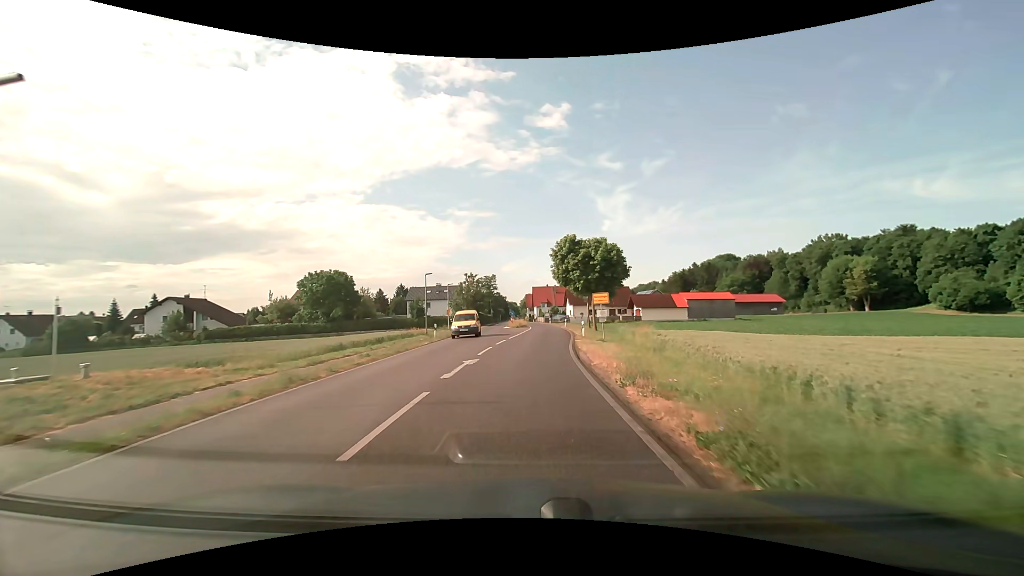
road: tertiary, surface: asphalt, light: Day
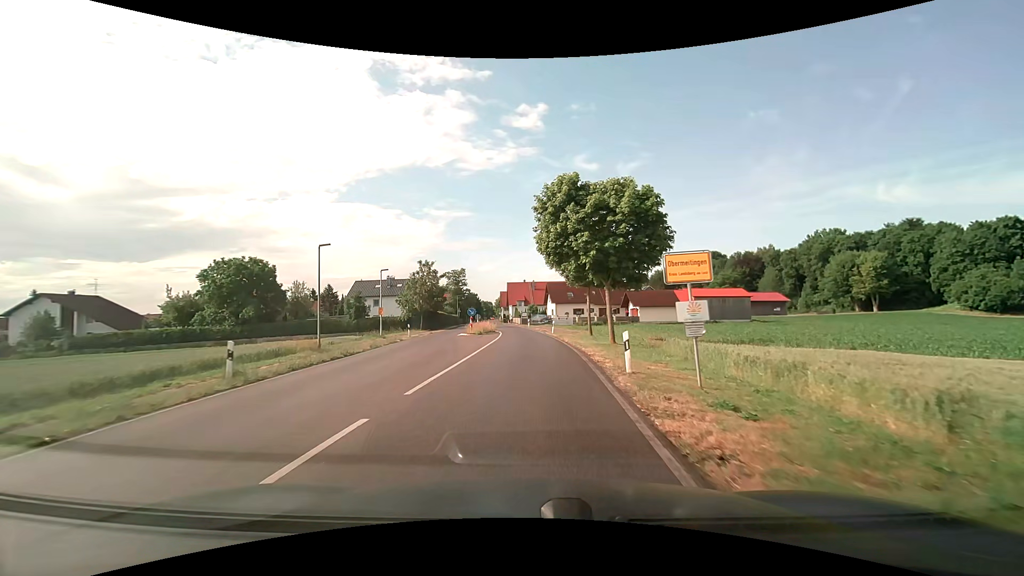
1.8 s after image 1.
(+0.5, +20.3) m; +3°
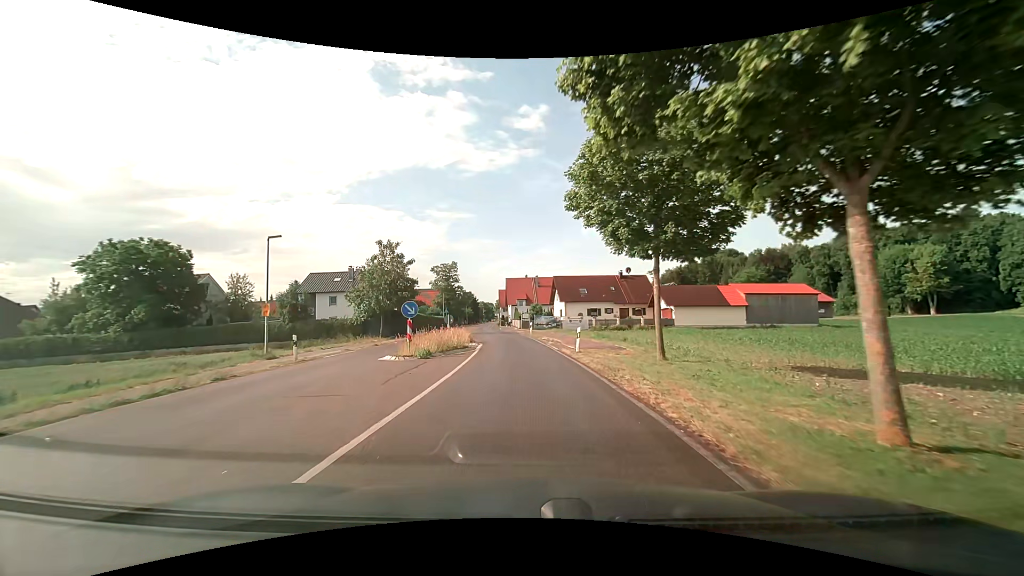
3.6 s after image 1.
(0.0, +19.7) m; 0°
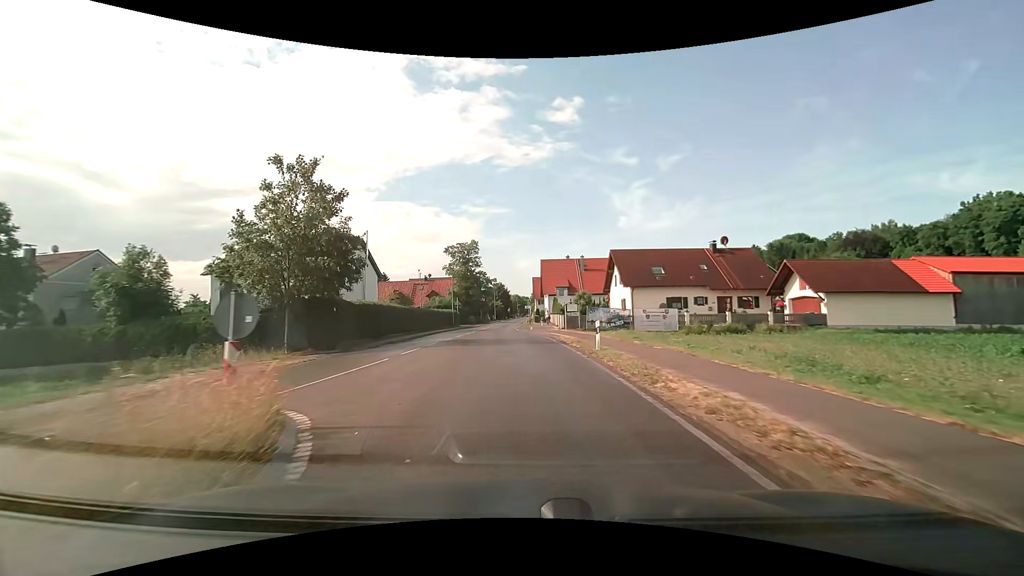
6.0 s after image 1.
(-0.8, +26.0) m; -4°
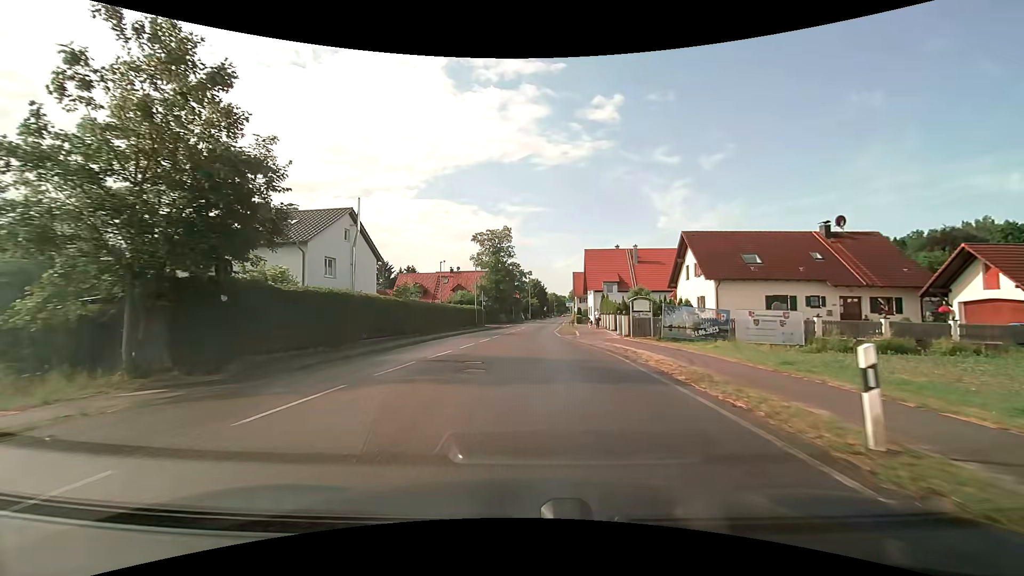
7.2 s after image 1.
(-0.4, +12.3) m; -4°
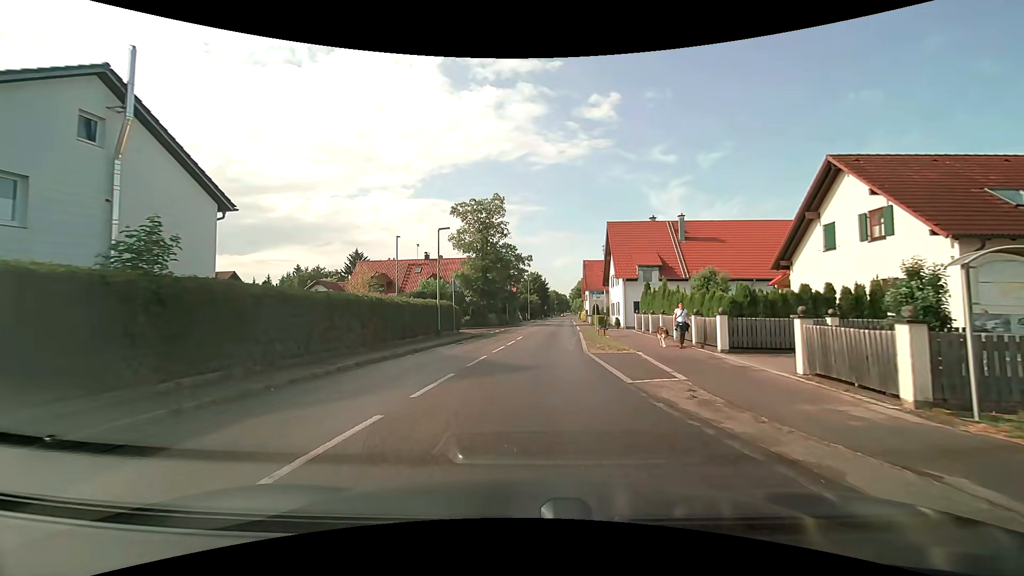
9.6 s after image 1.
(-0.1, +20.0) m; 0°
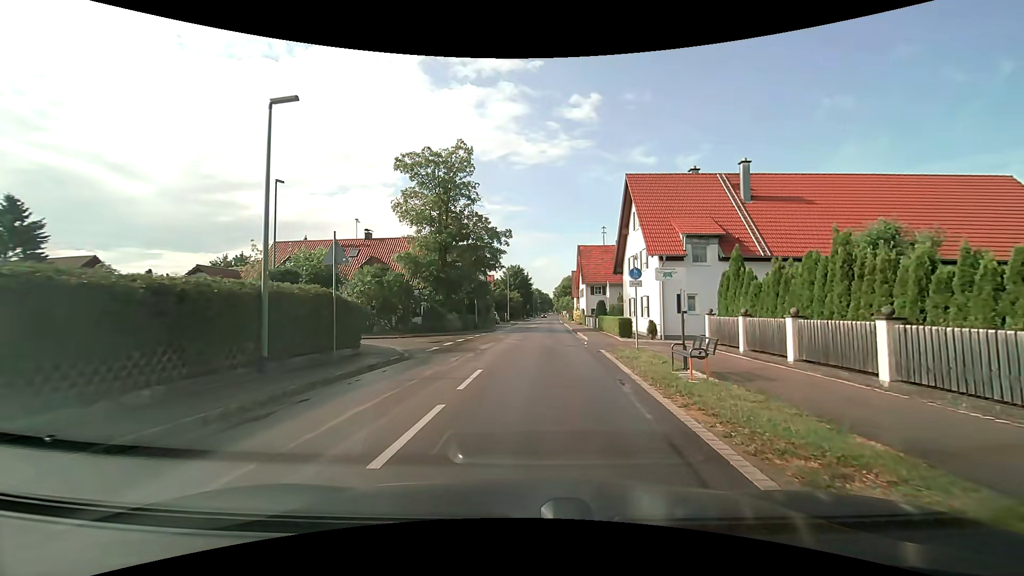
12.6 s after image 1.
(+0.4, +16.9) m; +3°
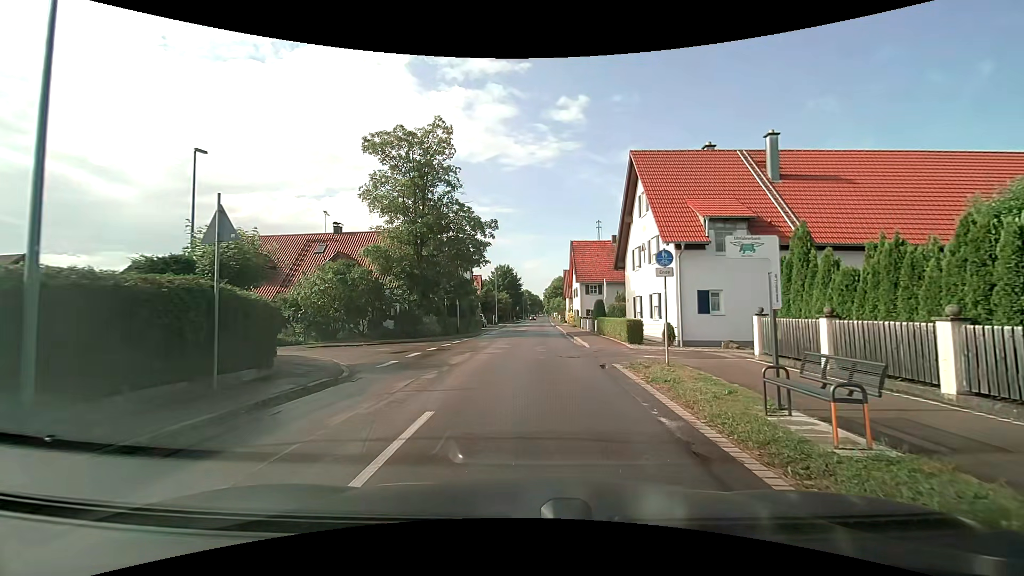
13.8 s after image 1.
(+0.1, +4.9) m; +1°
